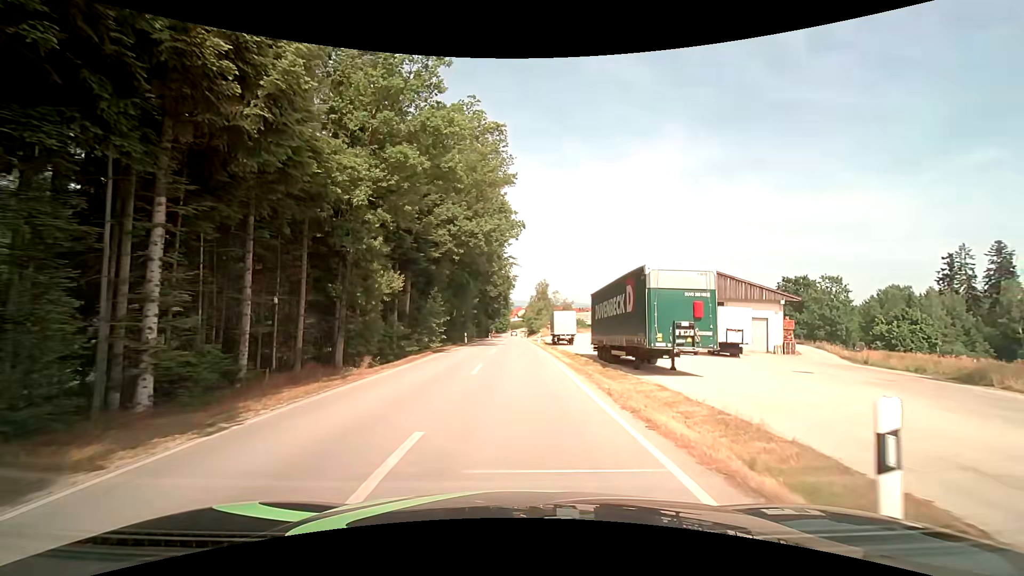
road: tertiary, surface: asphalt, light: Day
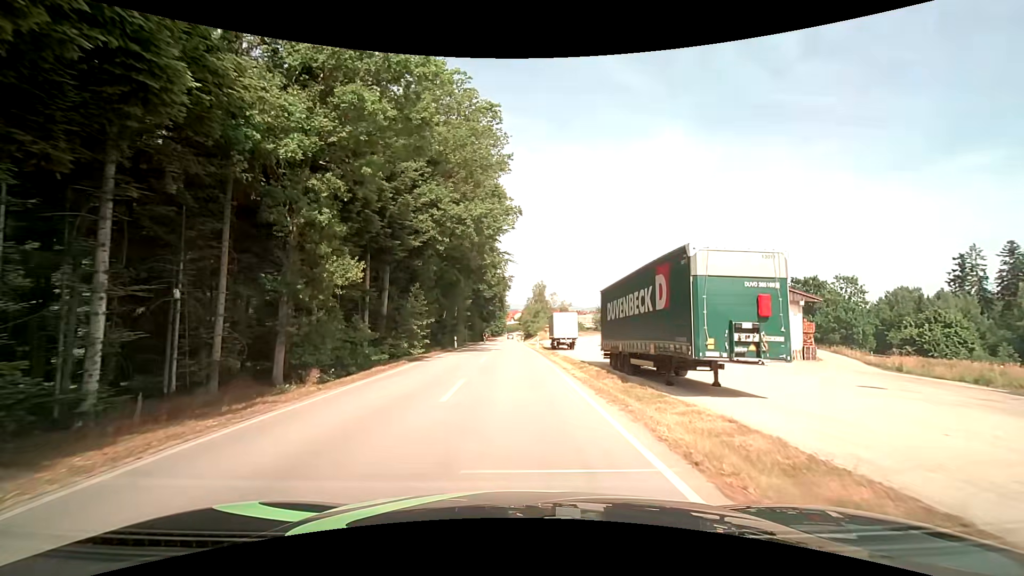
(+0.1, +5.3) m; +1°
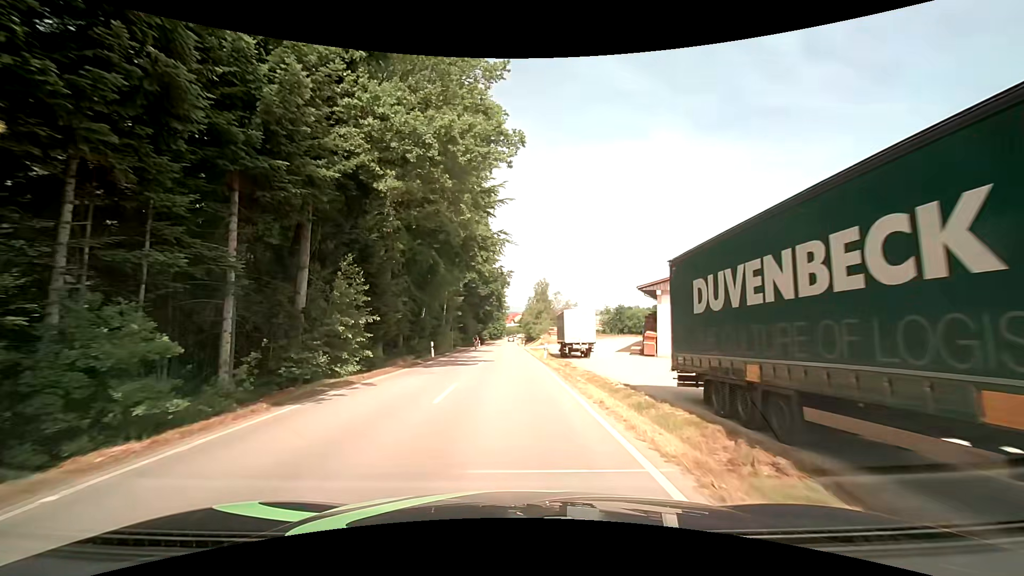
(0.0, +12.6) m; 0°
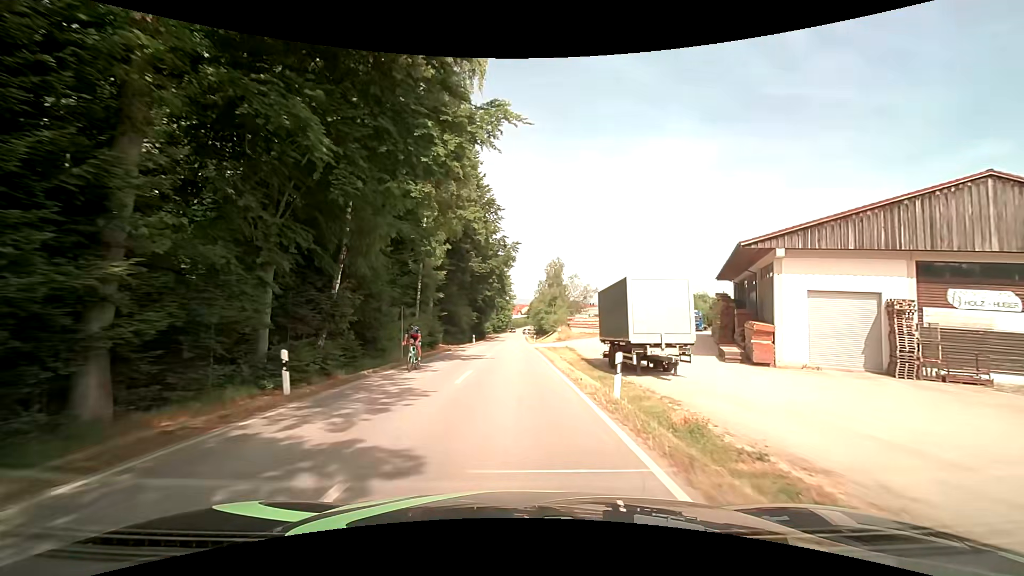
(-0.2, +21.8) m; 0°
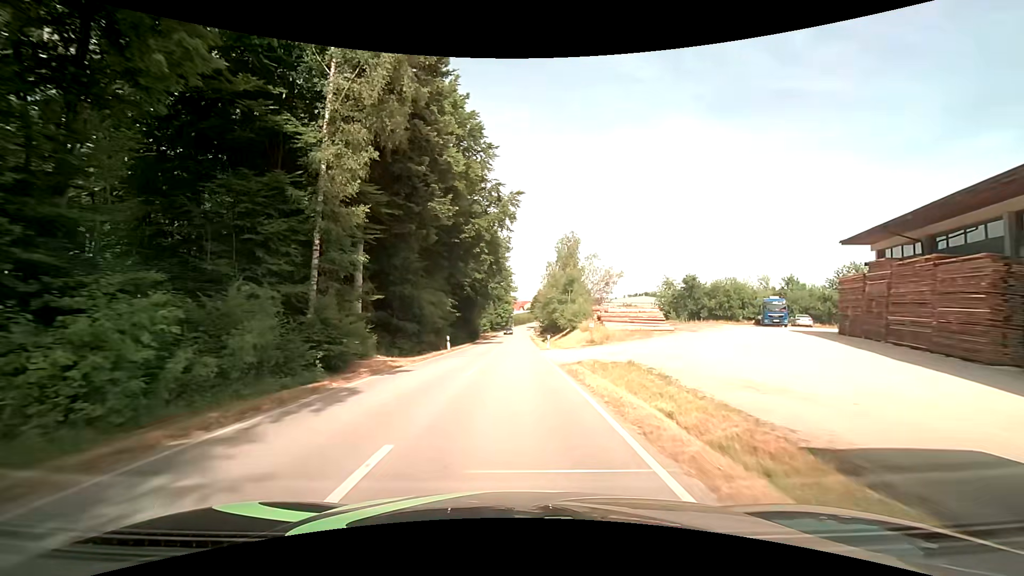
(-0.2, +23.2) m; -1°
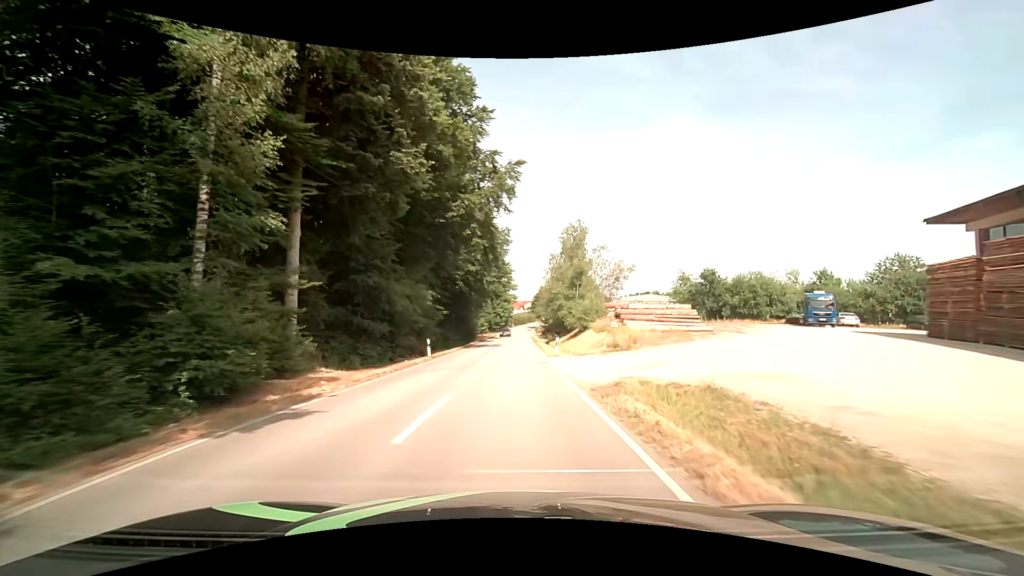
(0.0, +7.9) m; 0°
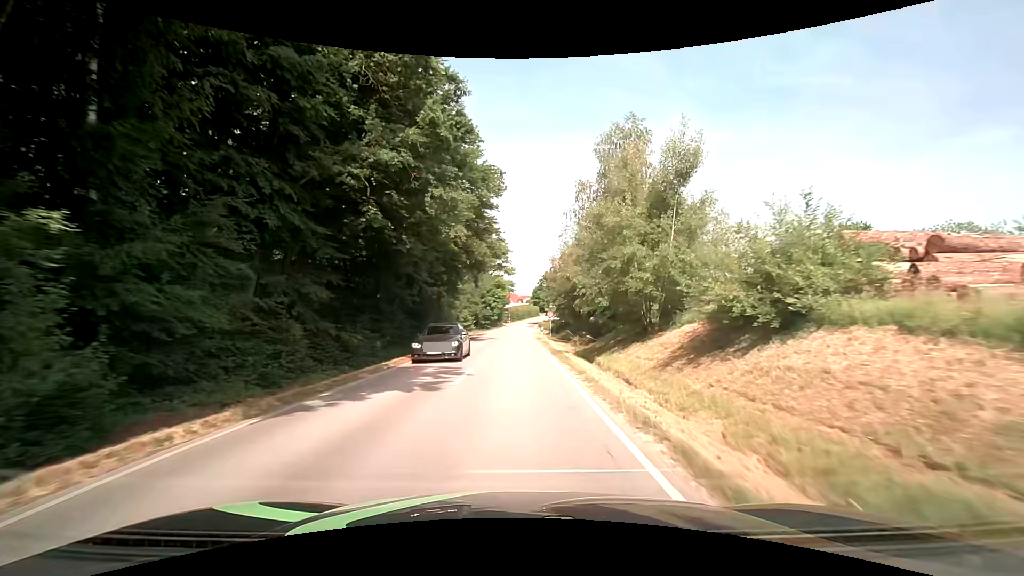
(0.0, +31.3) m; 0°
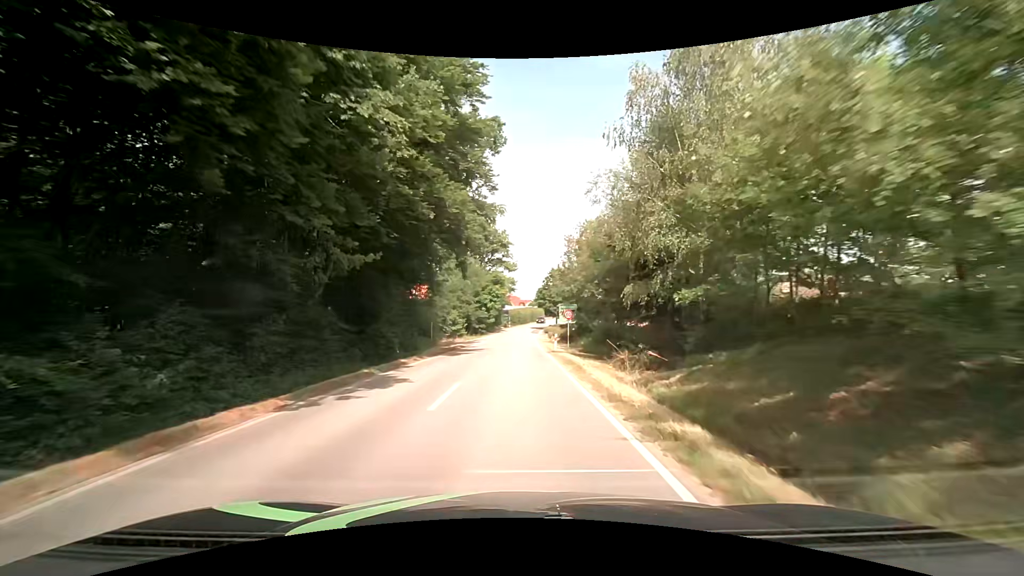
(-0.1, +15.4) m; 0°
